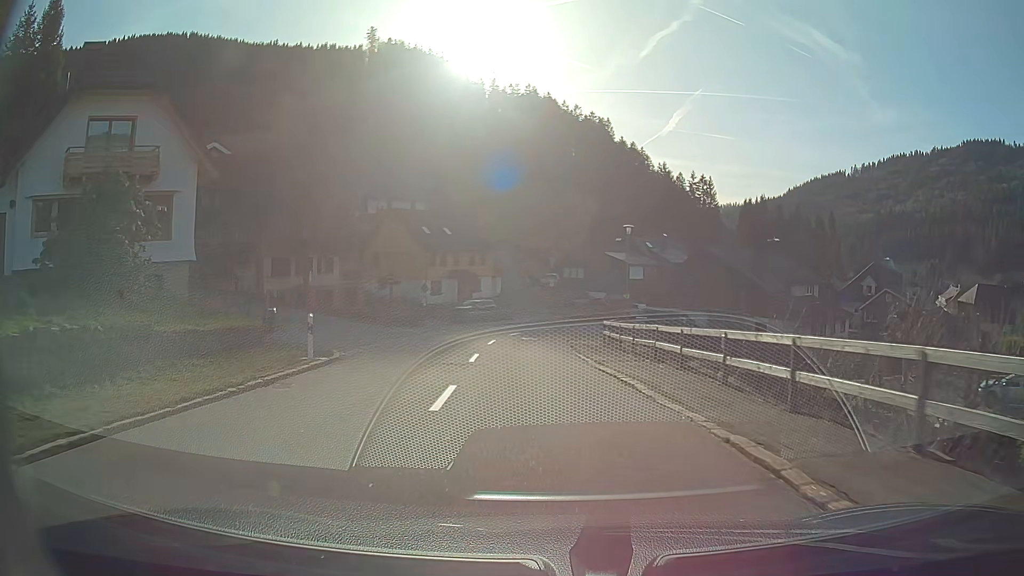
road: secondary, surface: asphalt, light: Day
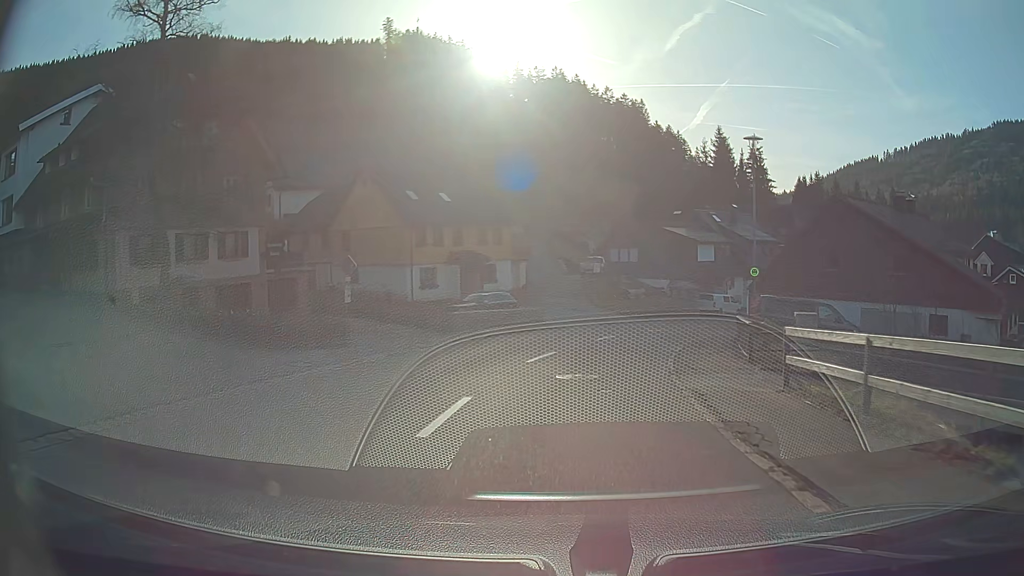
(-0.5, +20.0) m; -2°
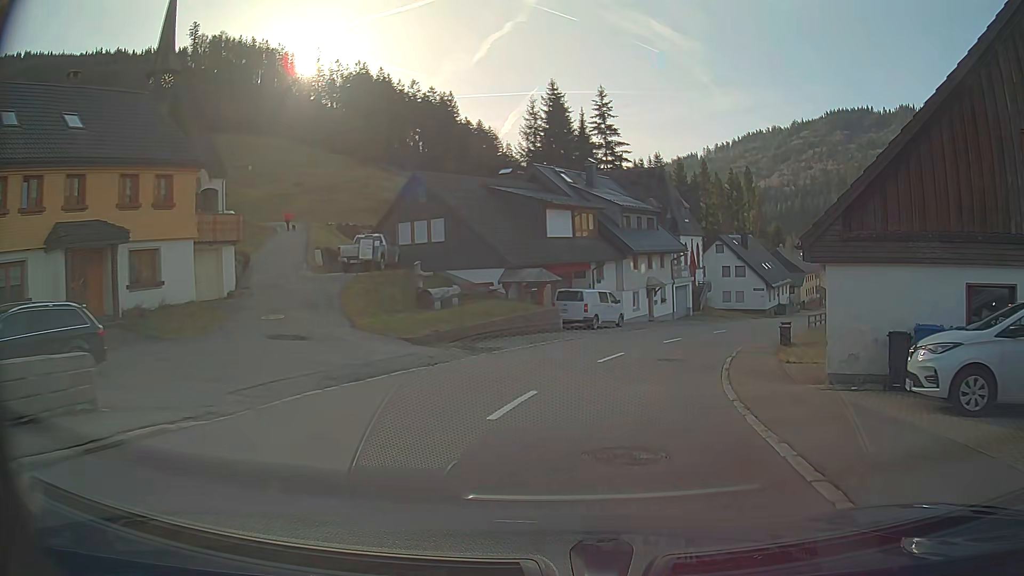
(+3.3, +24.4) m; +18°
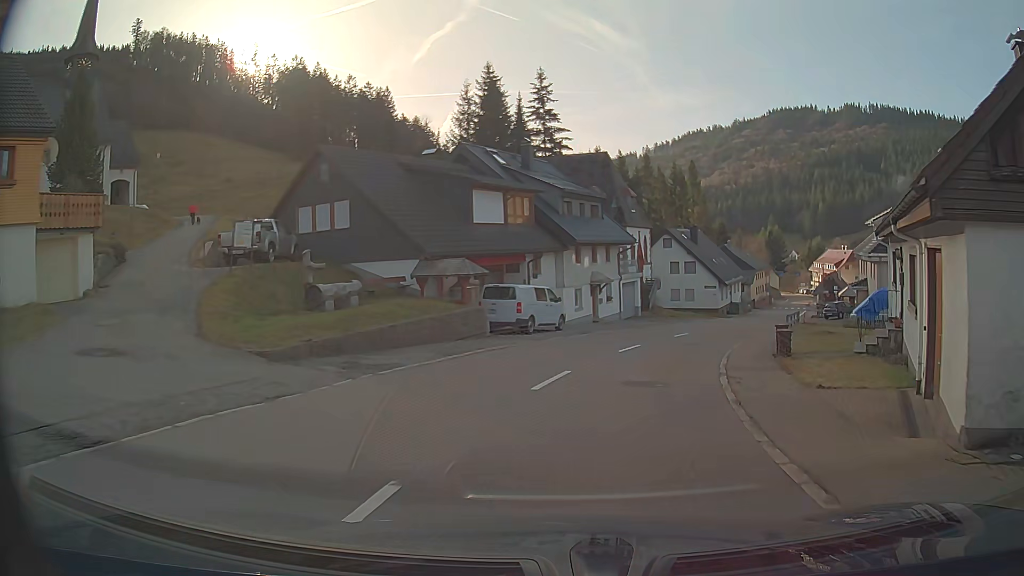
(+0.3, +5.8) m; +5°
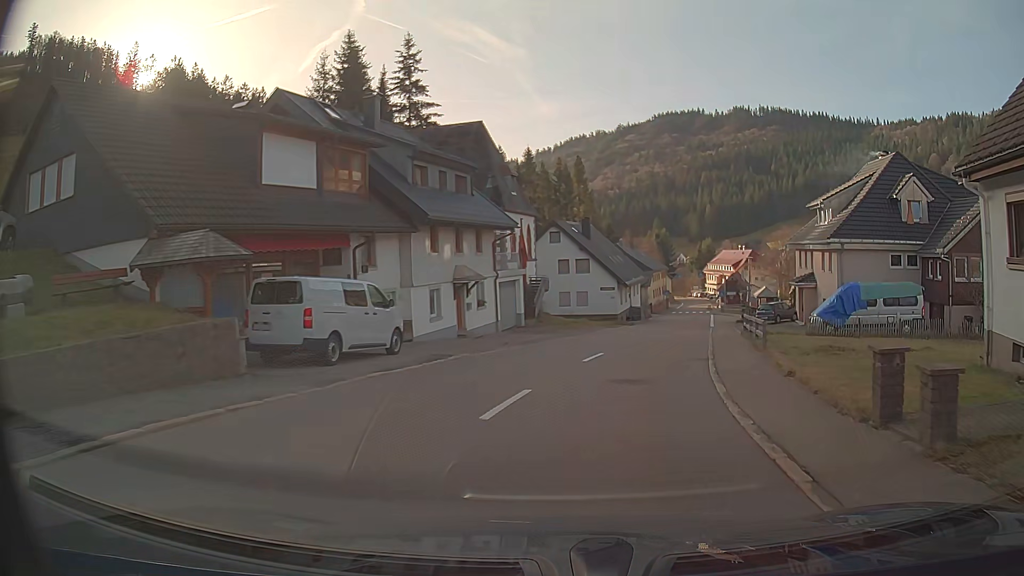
(+1.0, +11.4) m; +10°
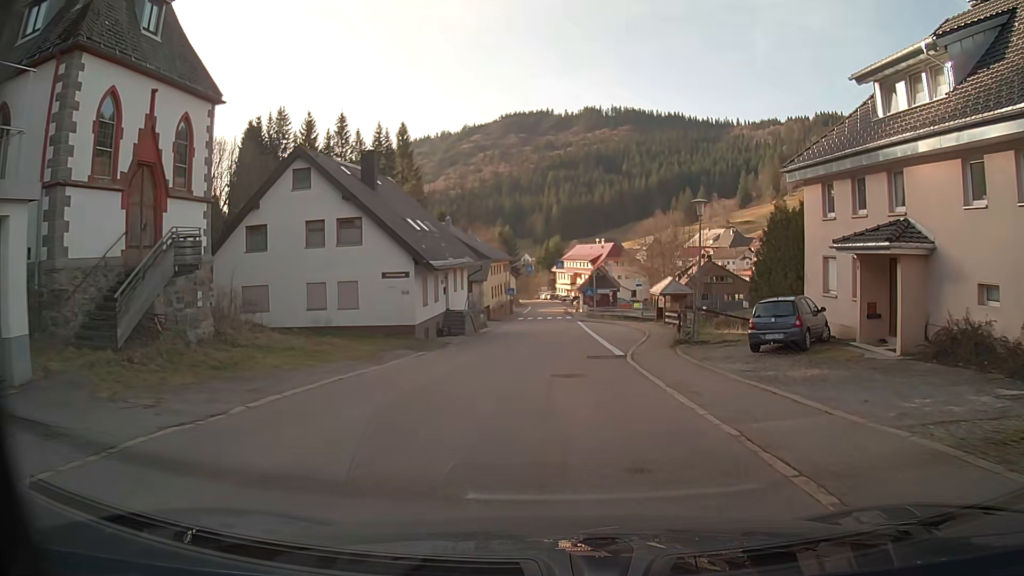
(+3.7, +27.8) m; +12°
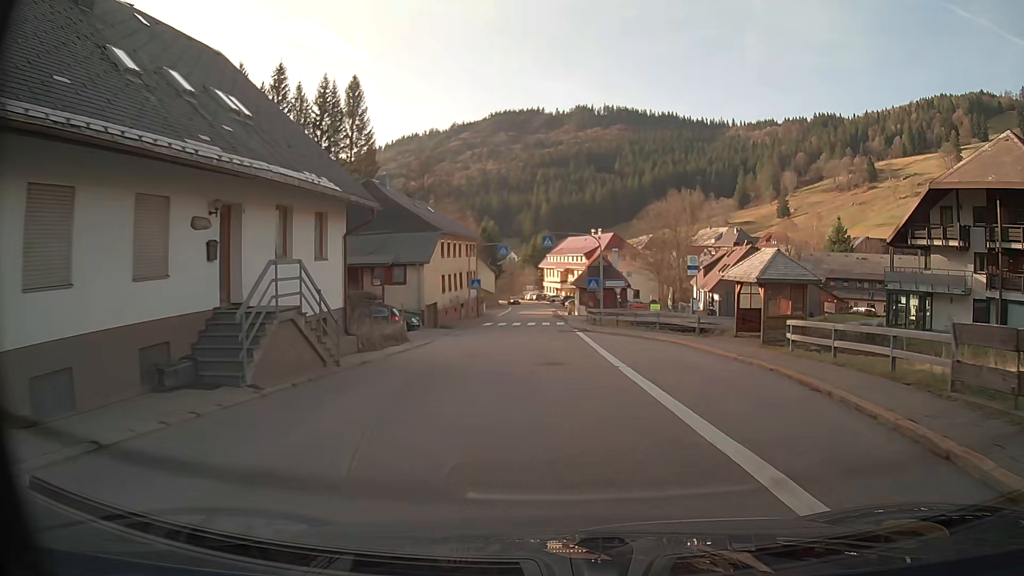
(+0.3, +24.0) m; +1°
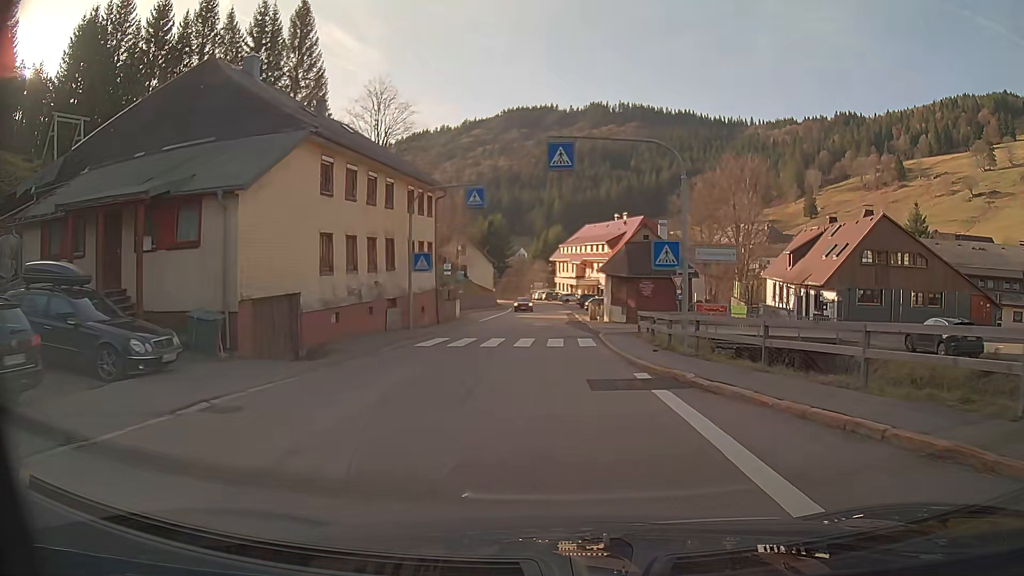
(-0.2, +24.7) m; -1°
